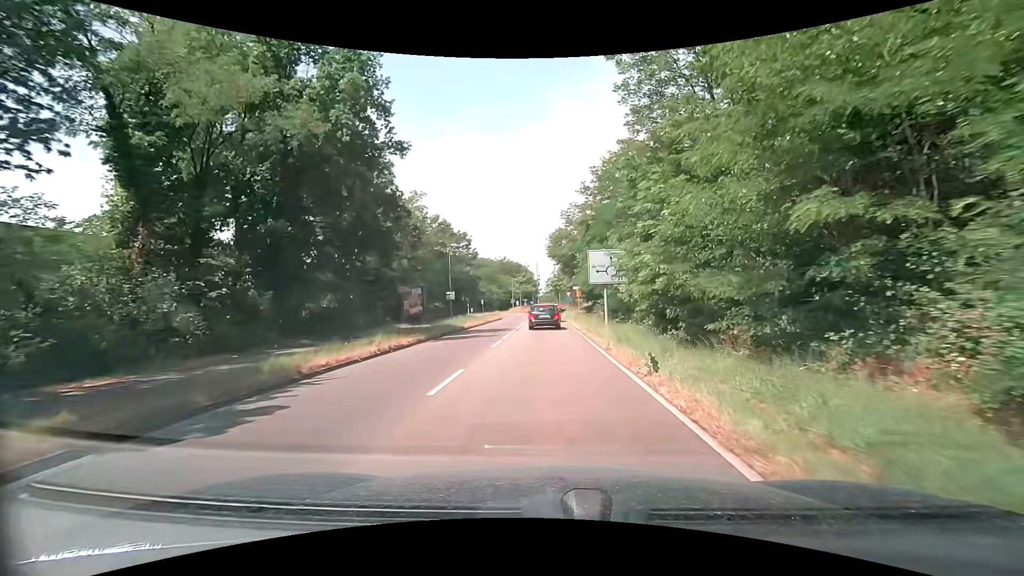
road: secondary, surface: asphalt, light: Day
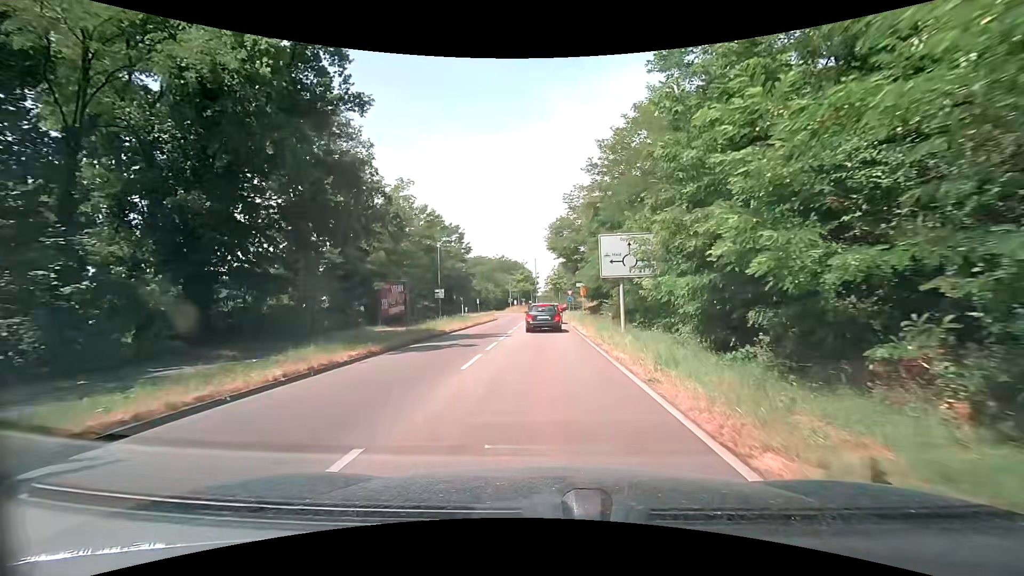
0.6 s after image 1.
(0.0, +5.7) m; 0°
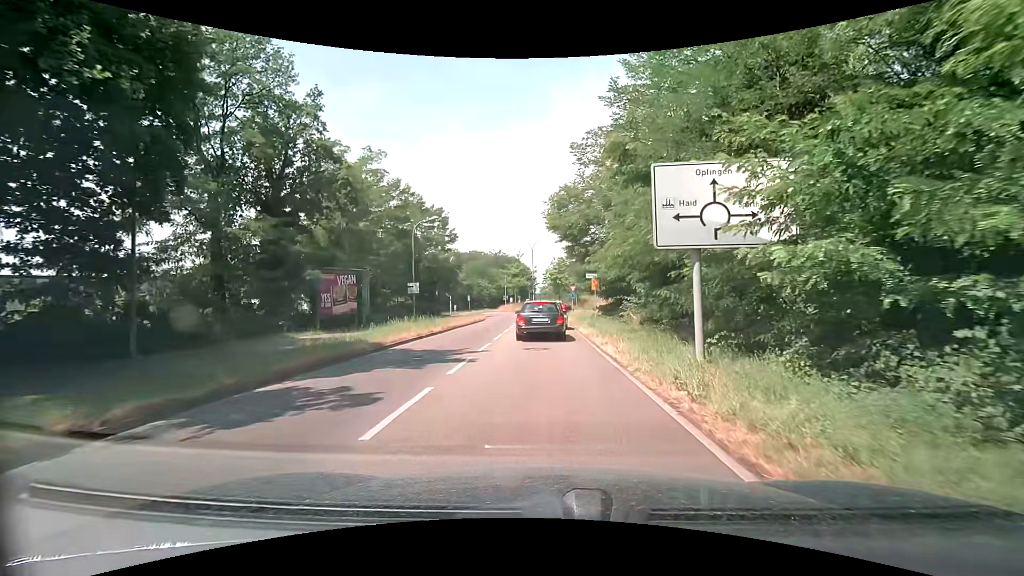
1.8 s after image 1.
(0.0, +10.0) m; 0°
